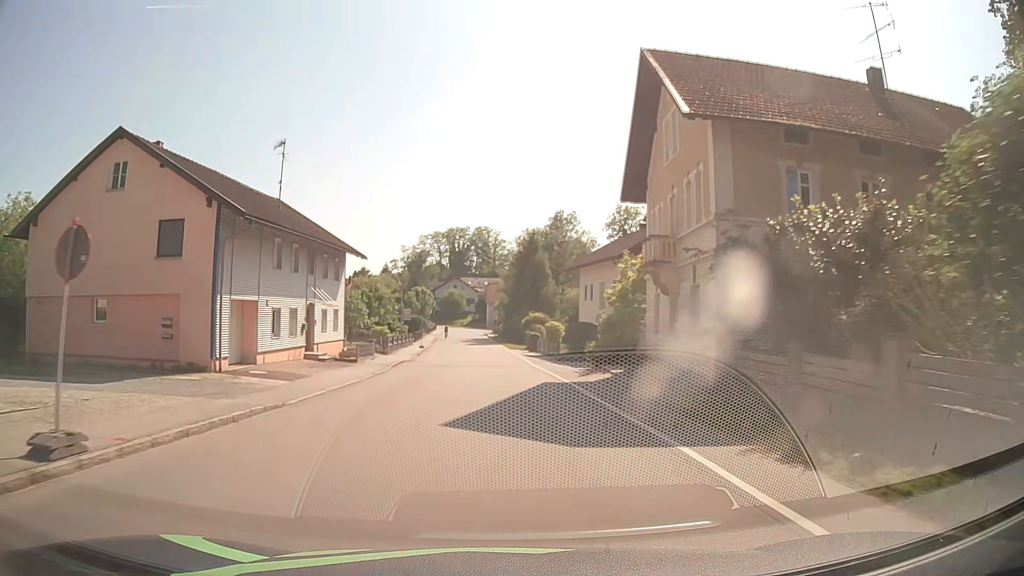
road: secondary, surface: asphalt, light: Day
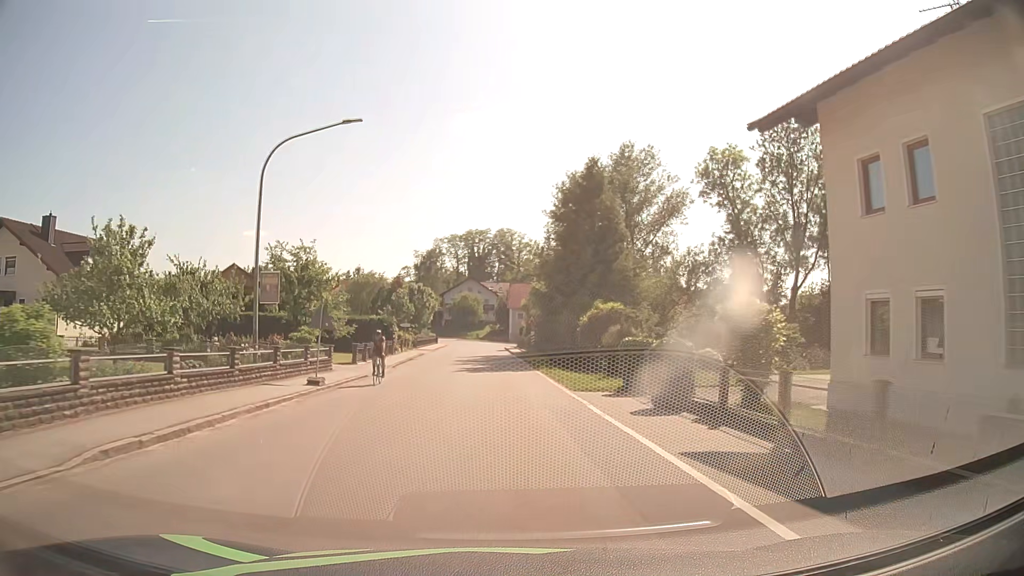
(-0.6, +37.2) m; -2°
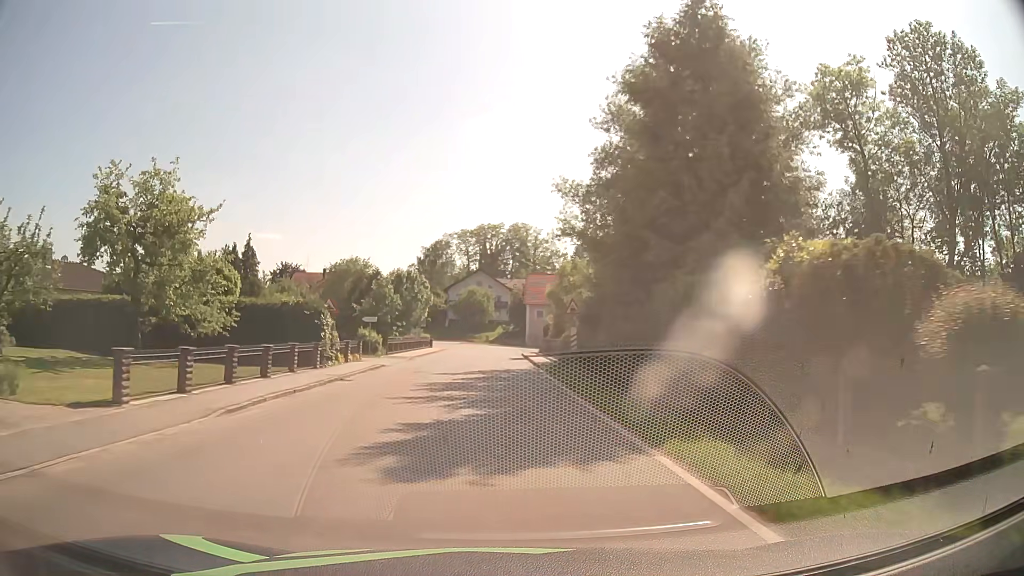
(-0.2, +22.3) m; -1°
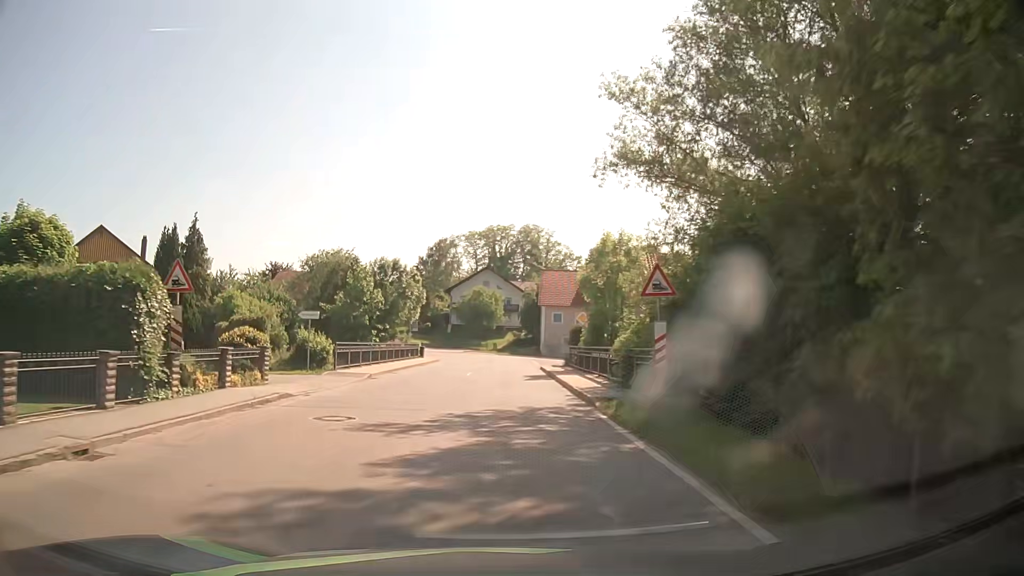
(-0.2, +14.9) m; -1°
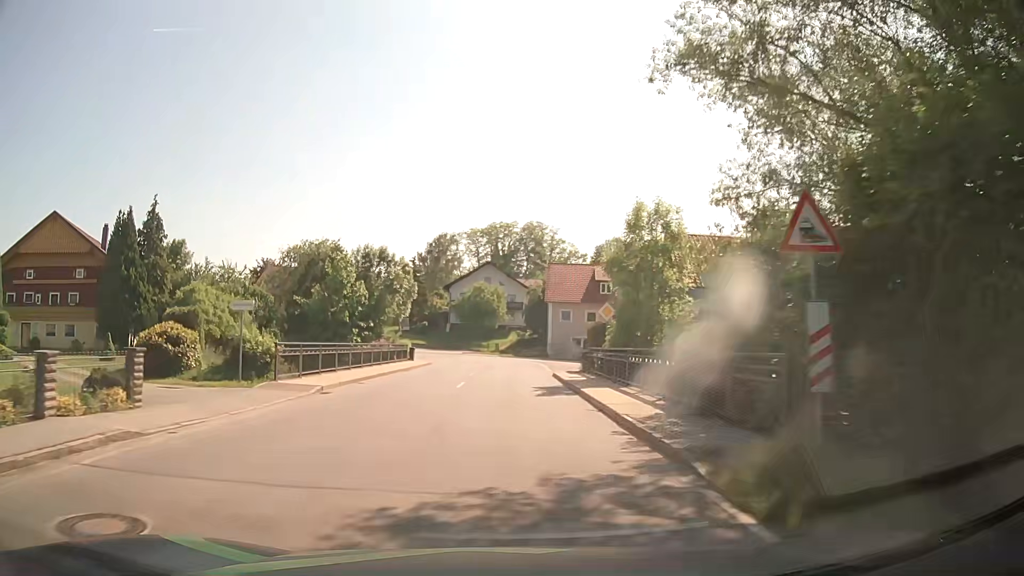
(0.0, +7.5) m; 0°
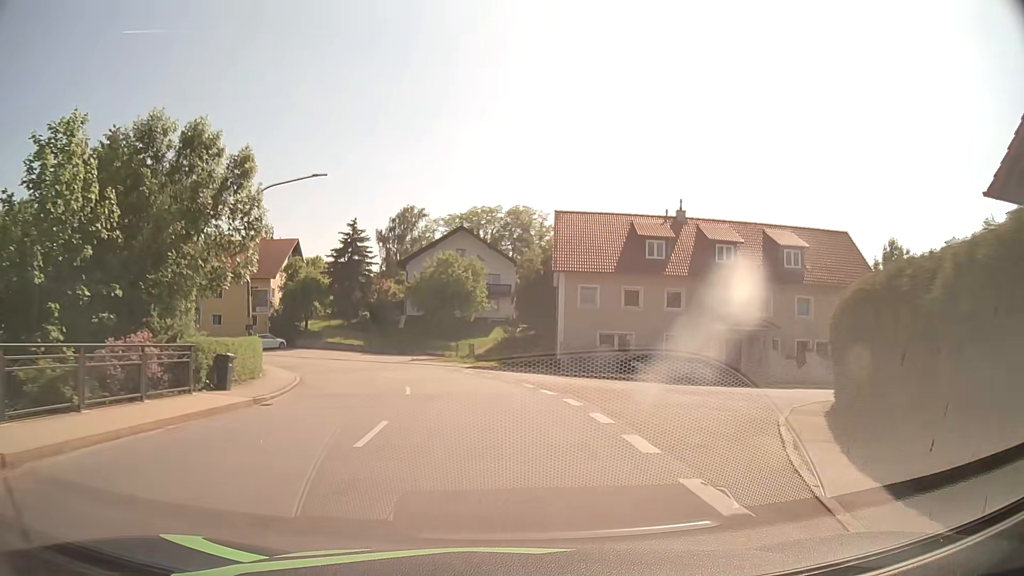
(+0.3, +30.1) m; +1°
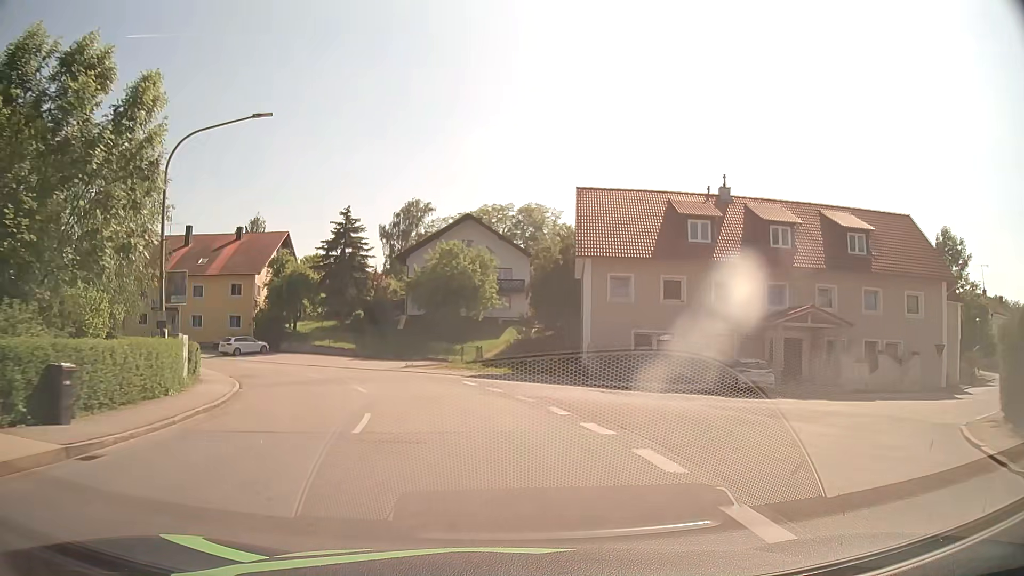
(0.0, +7.6) m; 0°
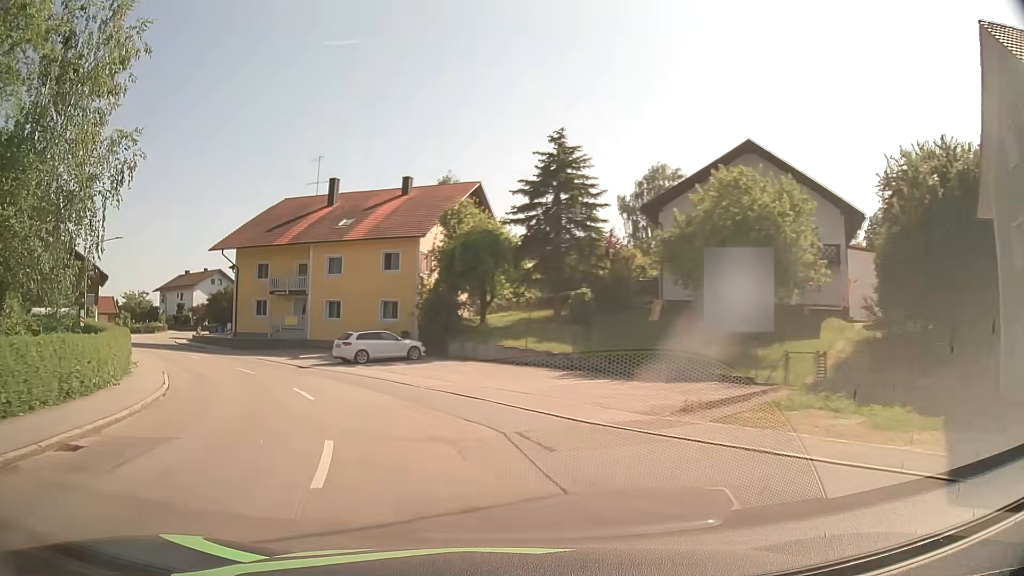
(-3.2, +22.2) m; -20°
(-1, +10) (-5, +19) (-10, +27) (-17, +35) (-23, +43) (-29, +51) (-33, +60) (-34, +70) (-36, +79) (-43, +86) m
